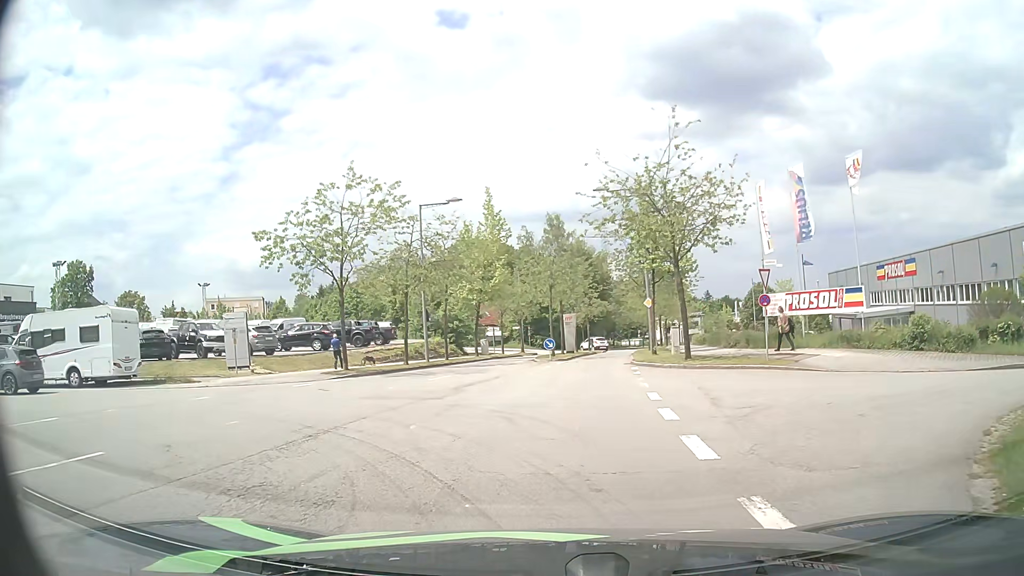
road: residential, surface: asphalt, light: Day
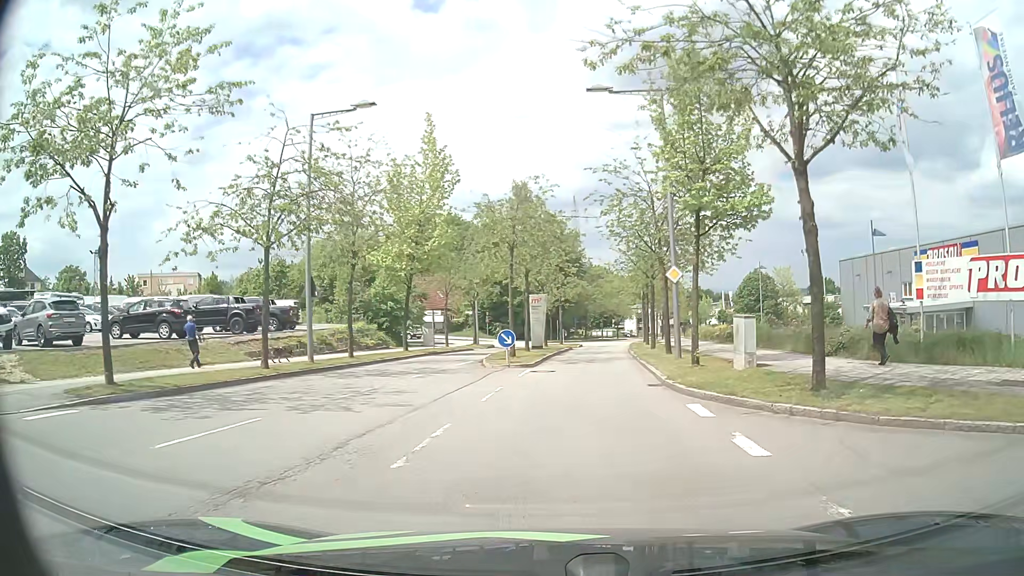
(0.0, +14.7) m; +3°
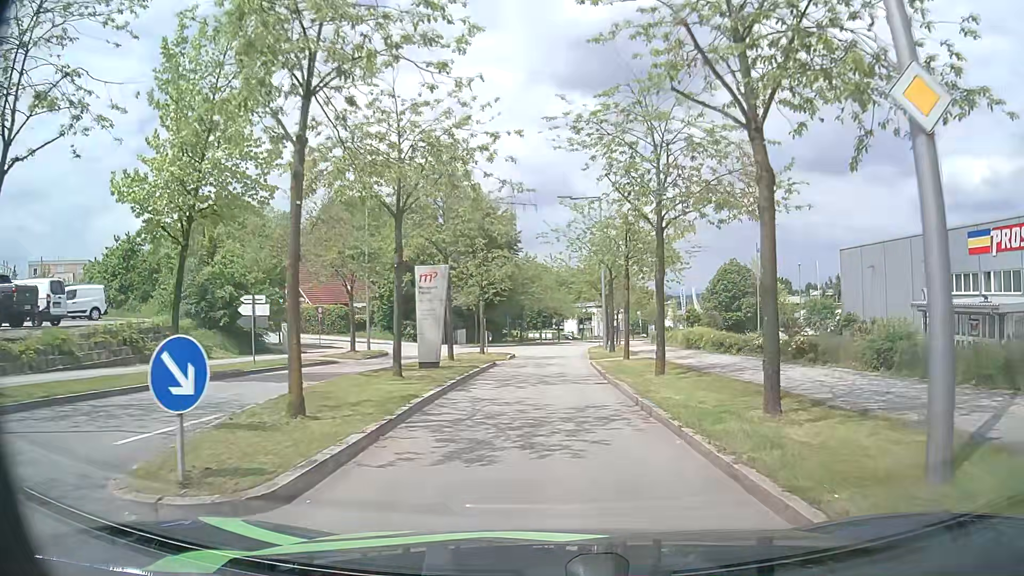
(+0.8, +17.6) m; +4°
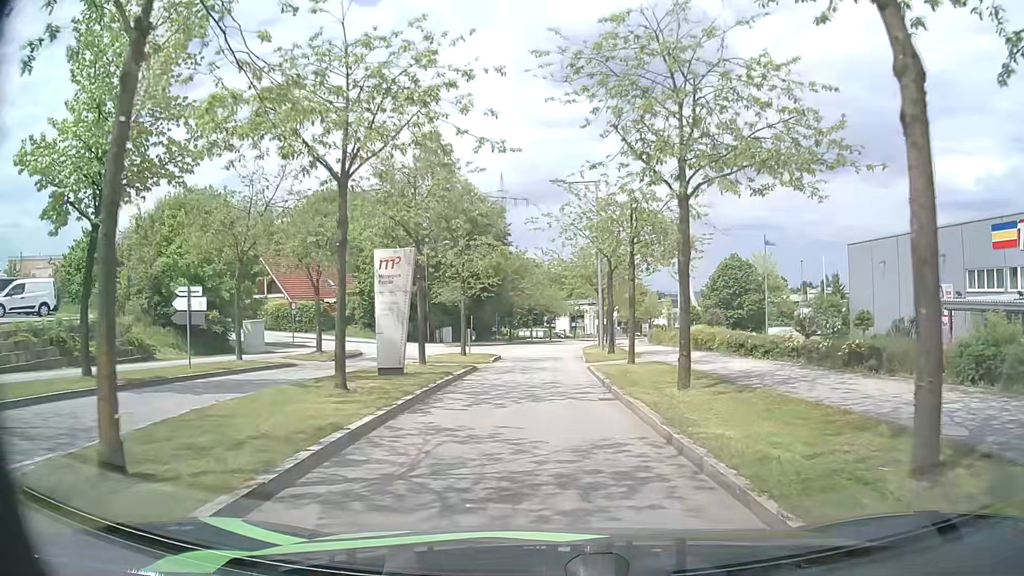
(+0.1, +3.9) m; +2°
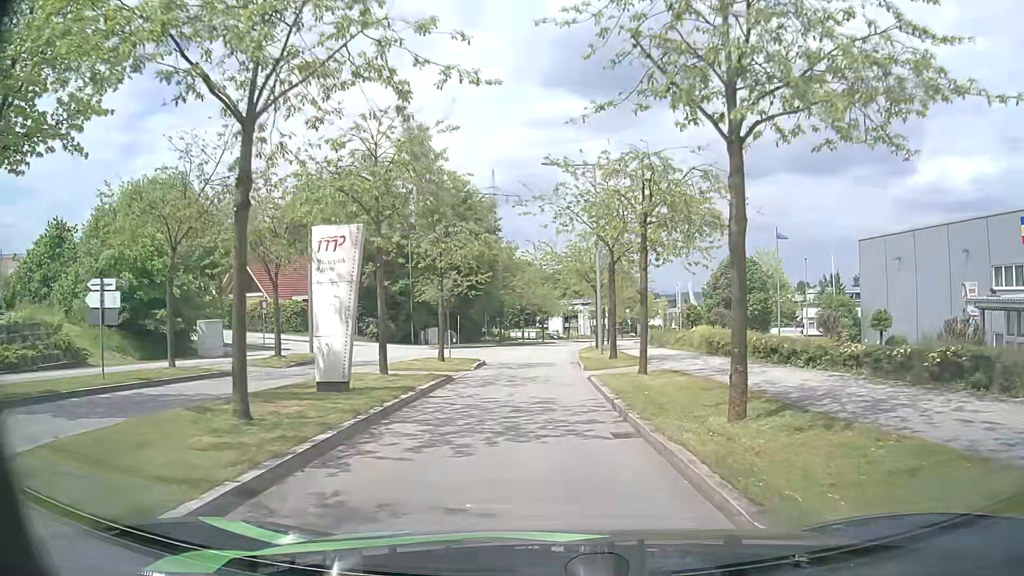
(0.0, +4.0) m; 0°
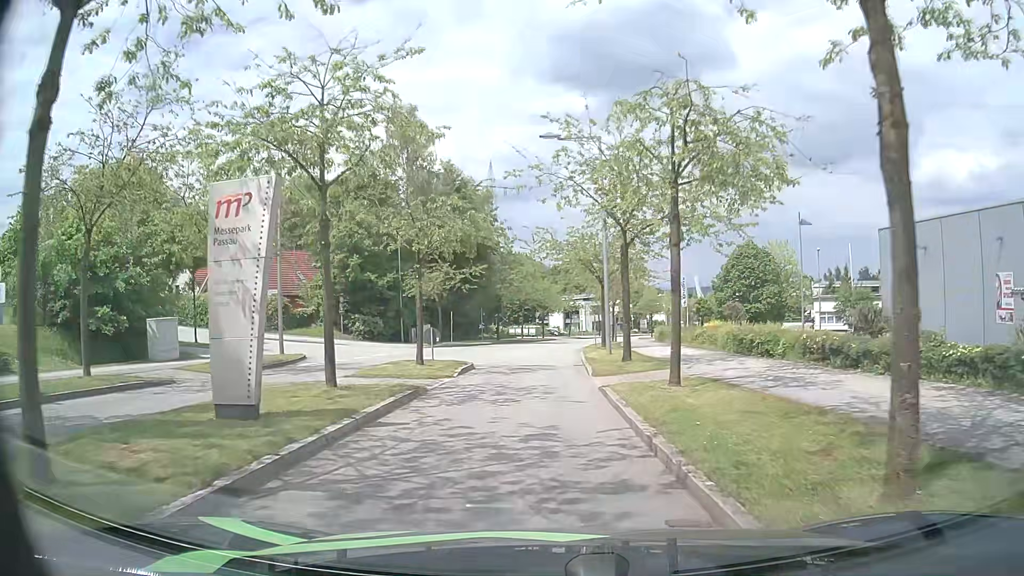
(+0.1, +4.1) m; +1°
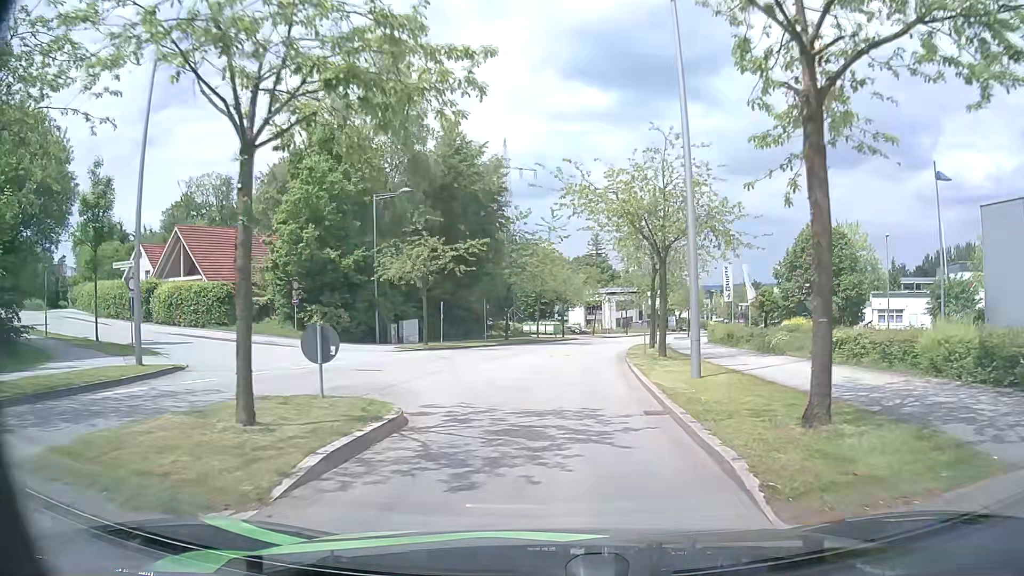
(-0.4, +13.2) m; -2°
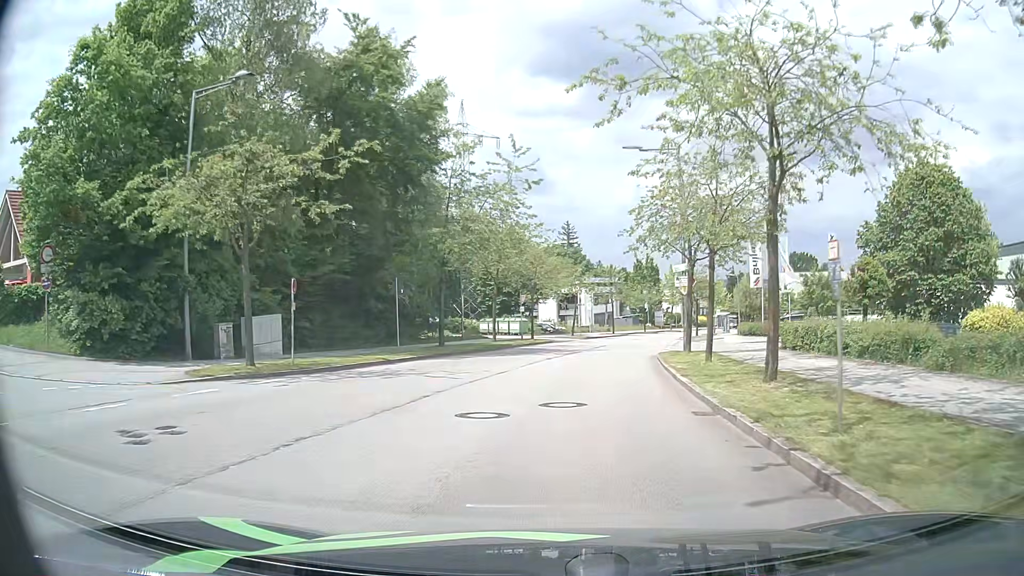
(+0.3, +19.6) m; +2°
(0, +10) (+1, +20) (+2, +30) (+4, +40) (+6, +50) (+9, +59) (+12, +69) (+15, +78) (+19, +87) (+23, +96) m
